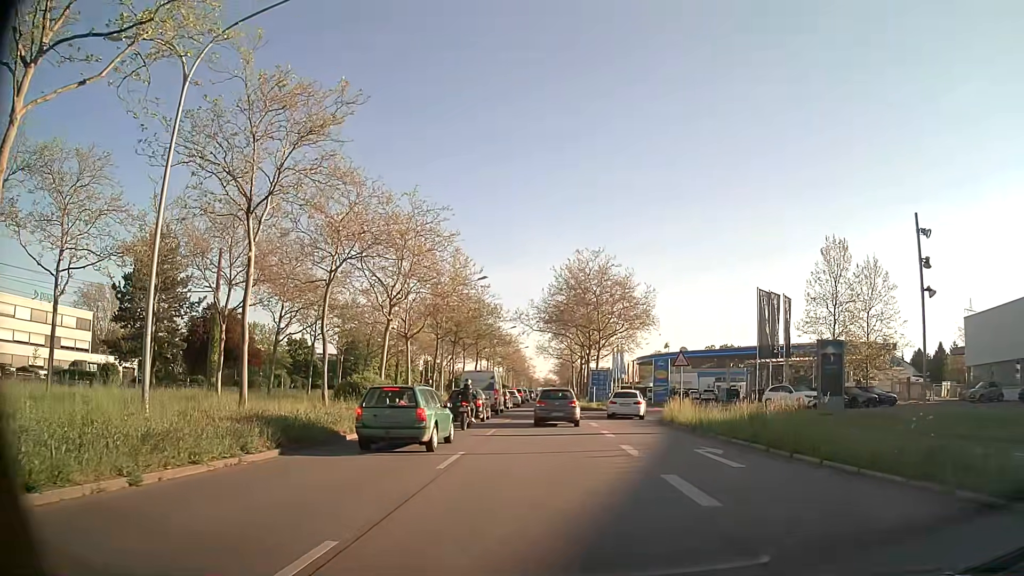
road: primary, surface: asphalt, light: Day
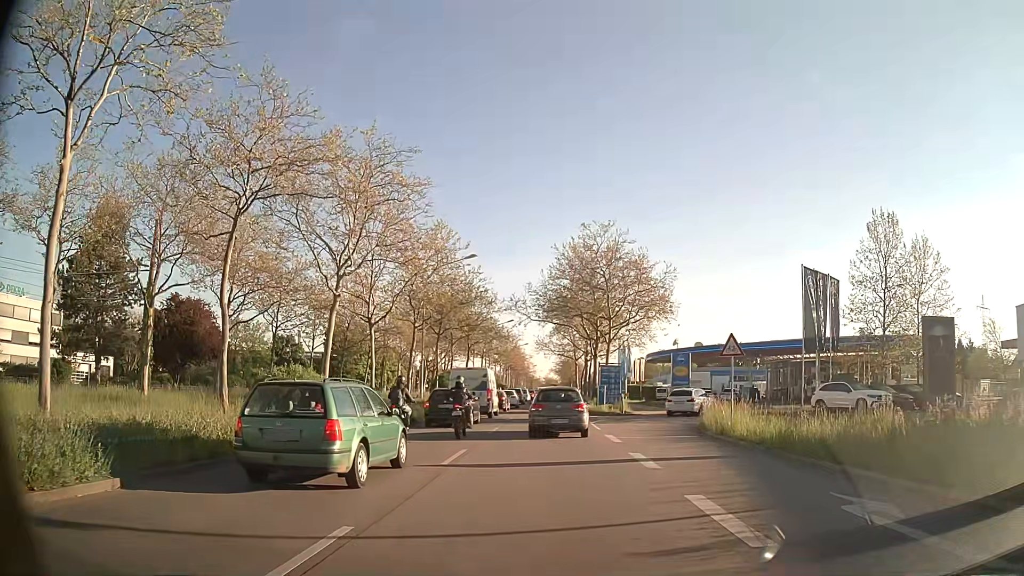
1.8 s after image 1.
(-0.1, +8.2) m; -2°
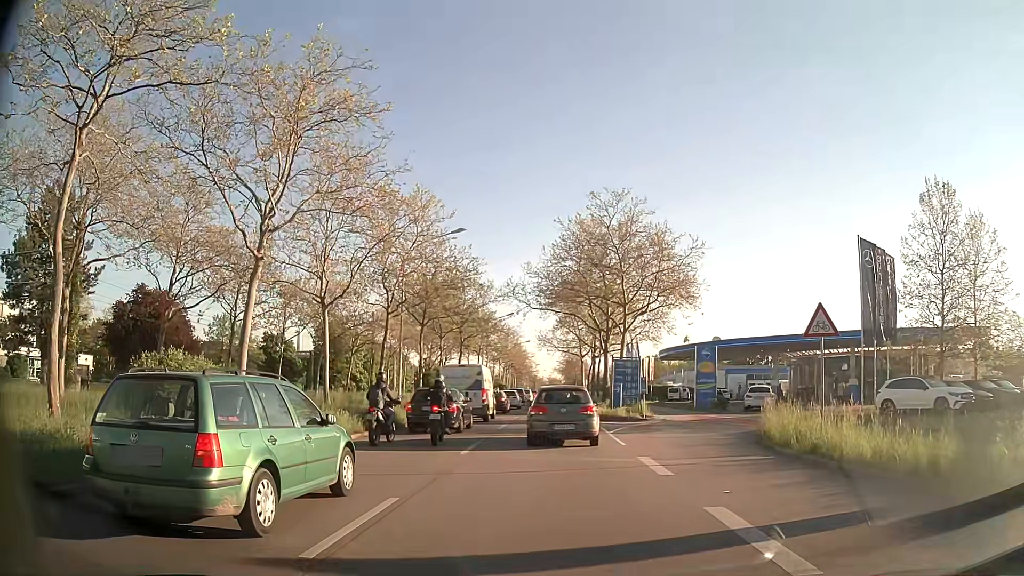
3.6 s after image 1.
(0.0, +7.1) m; +1°
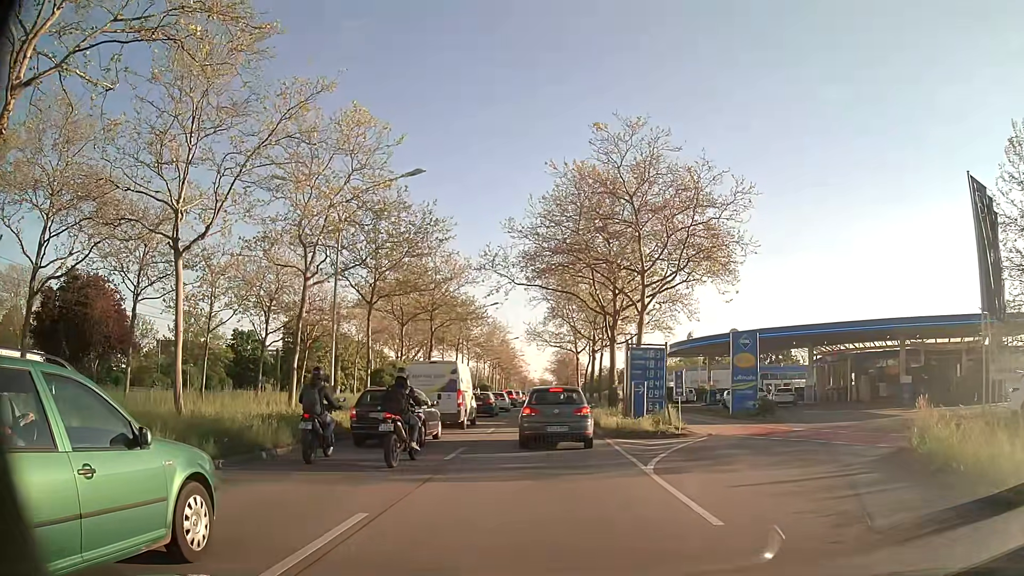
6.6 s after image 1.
(-0.1, +10.1) m; 0°
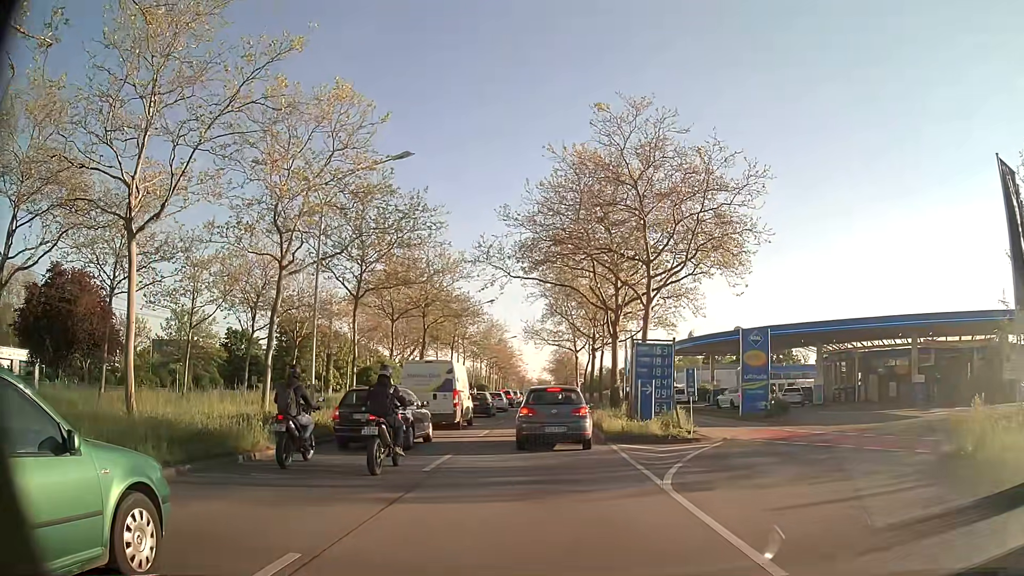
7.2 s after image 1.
(0.0, +2.0) m; -1°
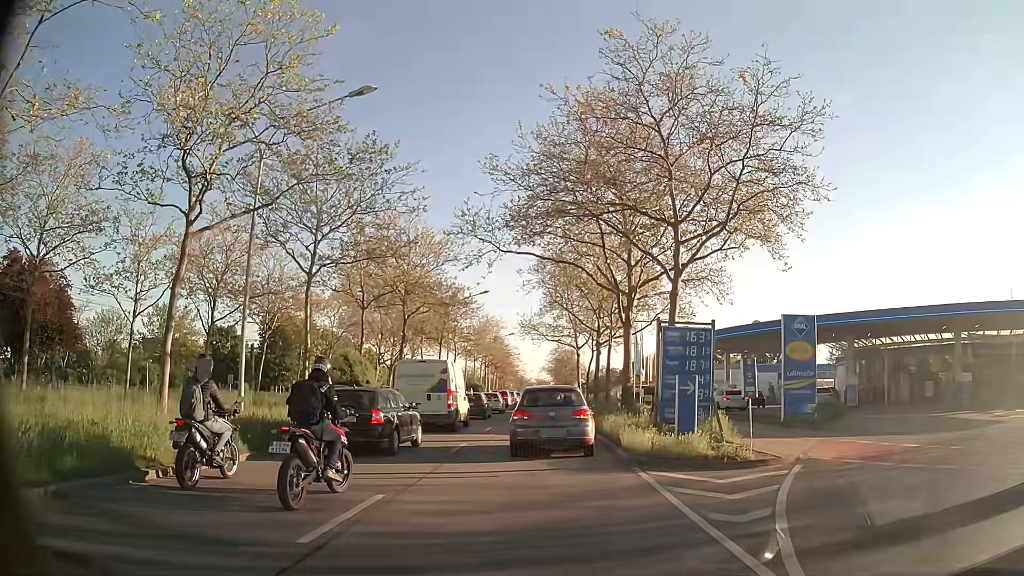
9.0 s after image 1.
(+0.1, +5.7) m; 0°
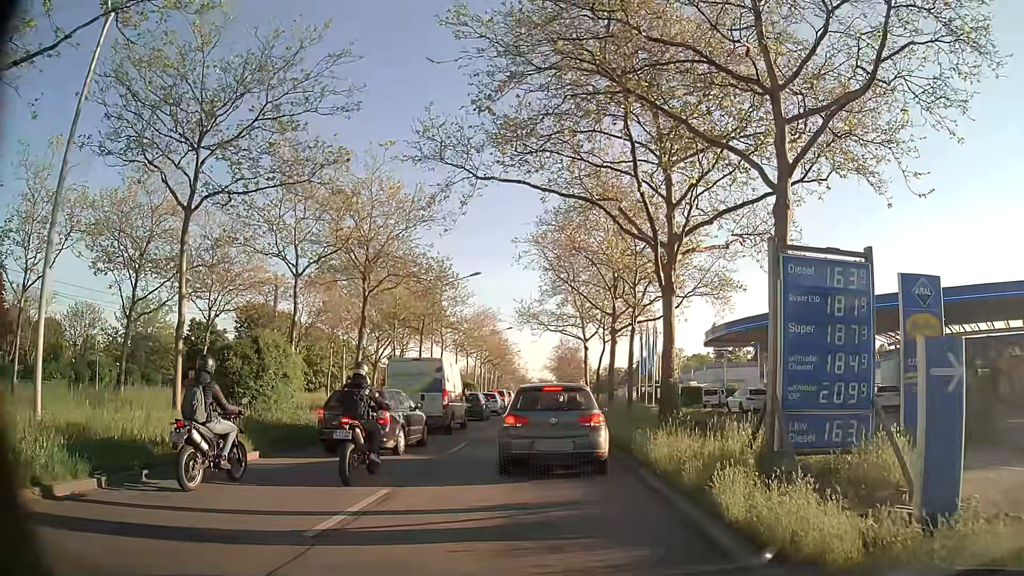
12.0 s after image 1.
(+0.2, +8.7) m; +2°
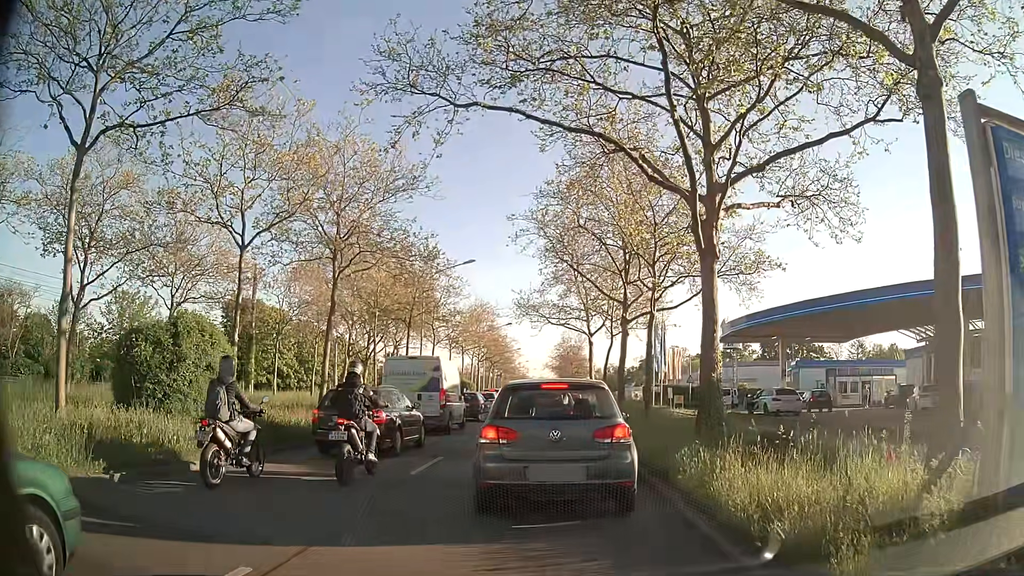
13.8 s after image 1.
(-0.1, +4.3) m; -2°
